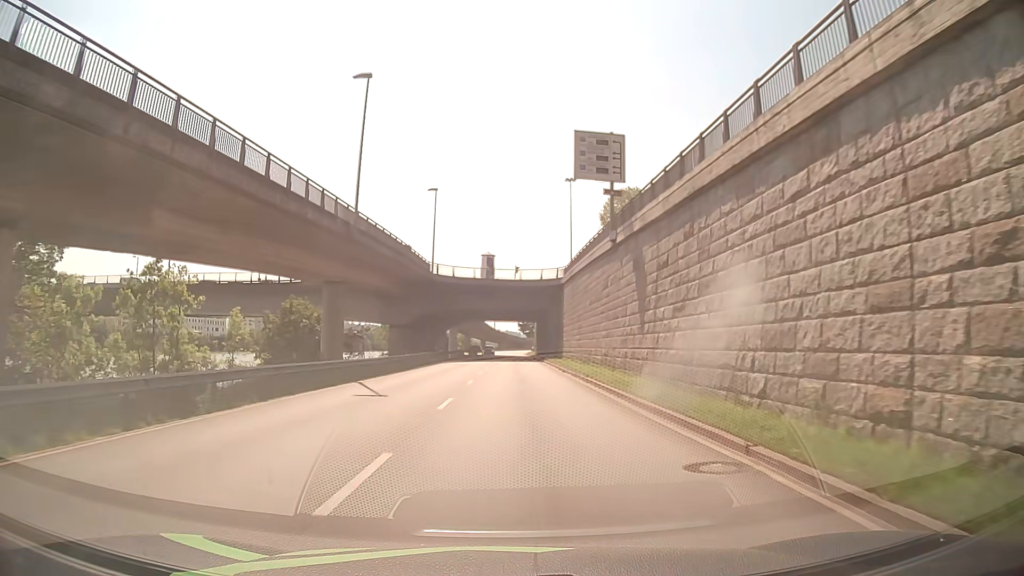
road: primary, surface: asphalt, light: Day
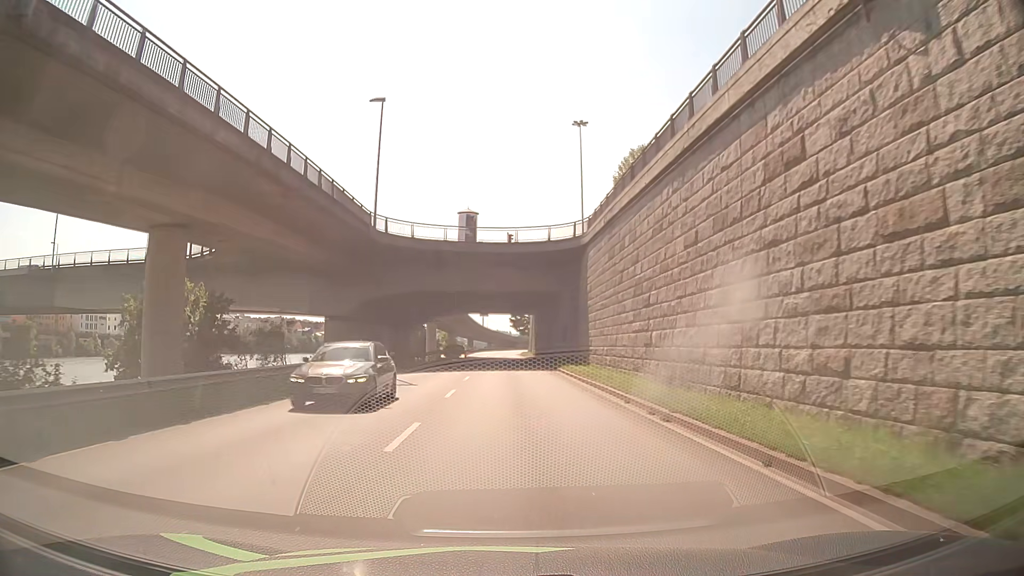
(+0.3, +23.6) m; +1°
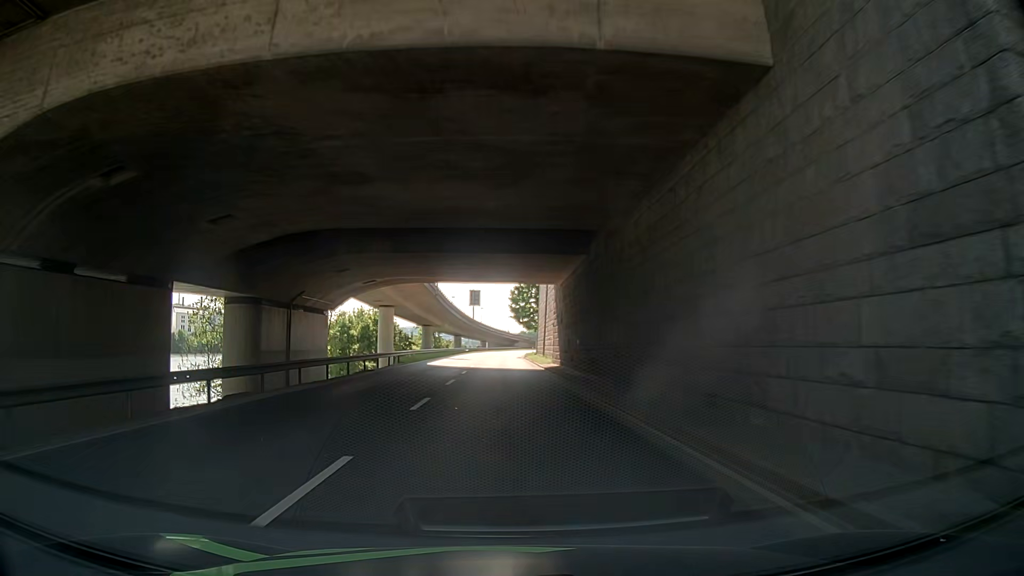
(+0.2, +39.8) m; +1°
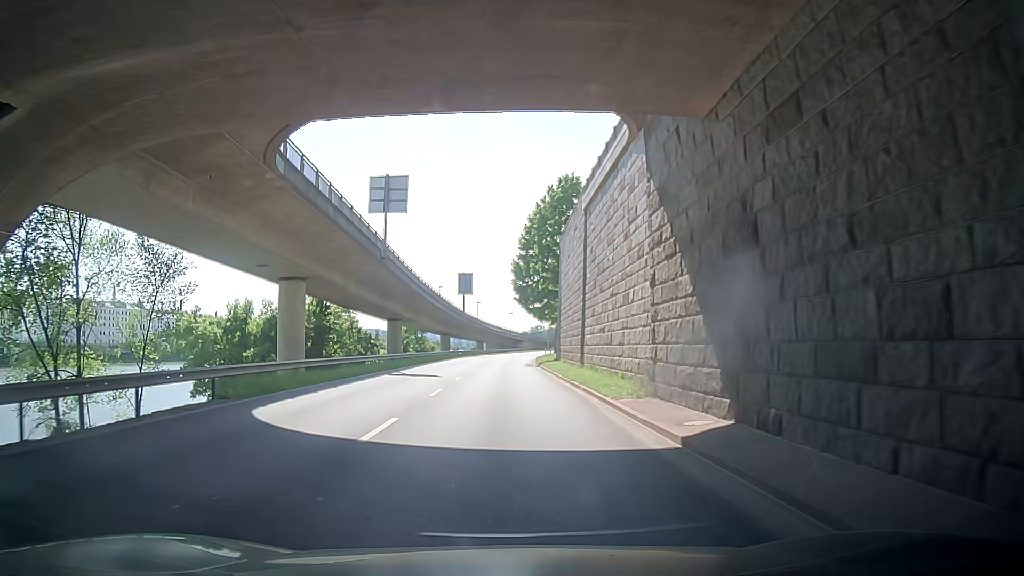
(+0.5, +31.6) m; -1°
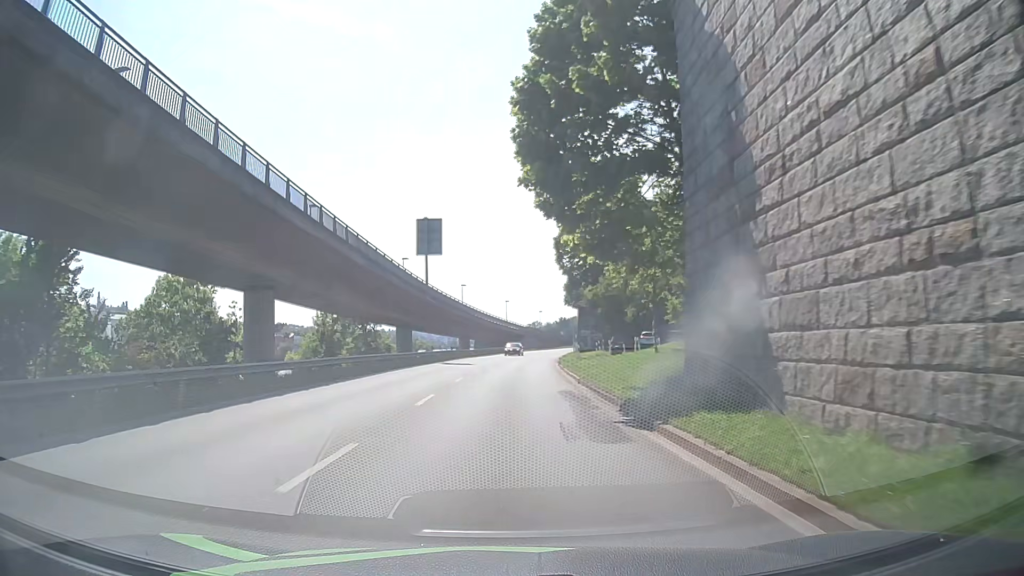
(-0.4, +39.5) m; +1°
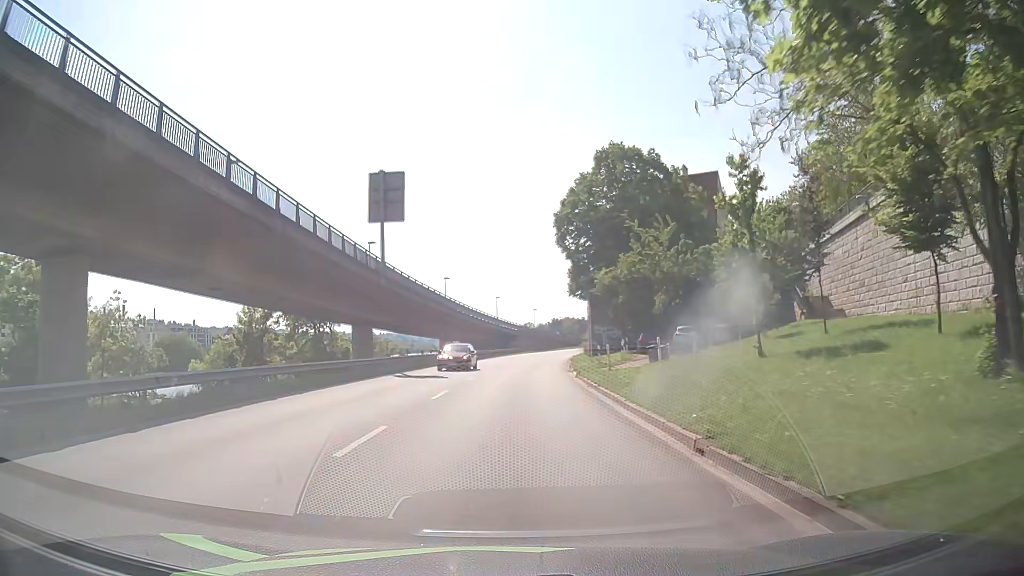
(+0.1, +15.9) m; +1°
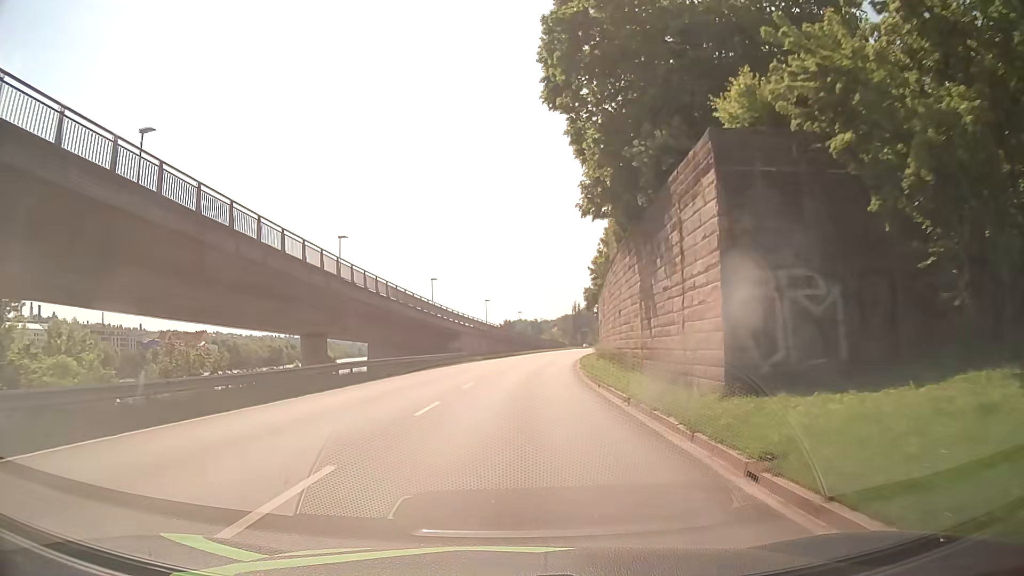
(+1.0, +39.6) m; +4°
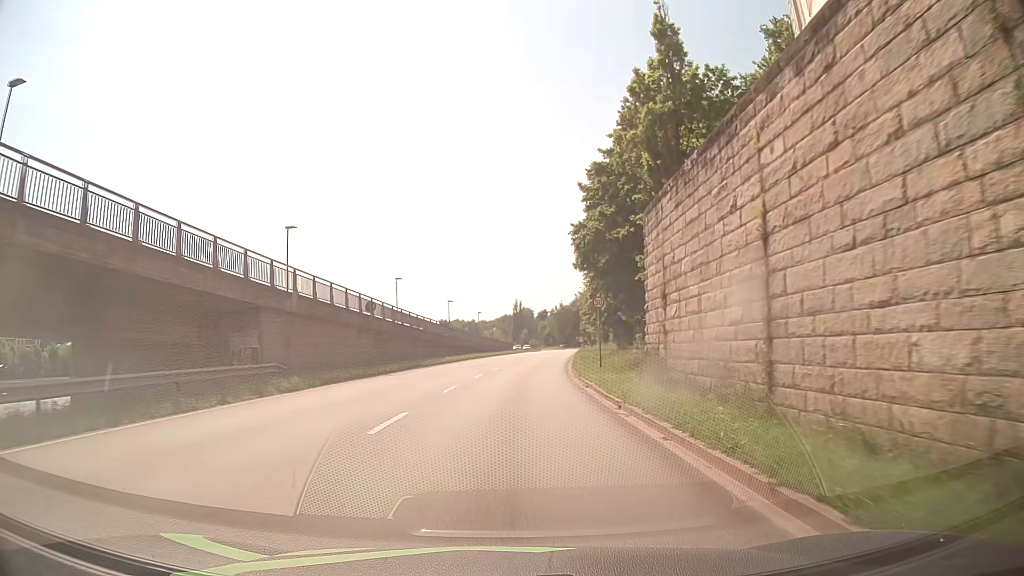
(+2.0, +38.8) m; +6°
(0, +10) (0, +20) (0, +30) (+1, +40) (+2, +50) (+3, +60) (+4, +70) (+4, +80) (+5, +90) (+7, +100) m
